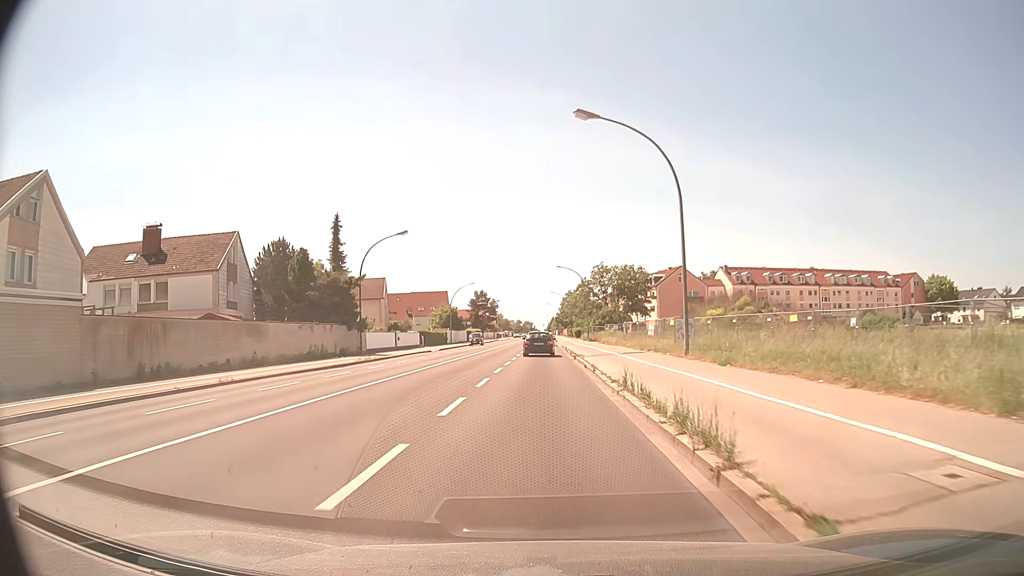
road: secondary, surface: asphalt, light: Day
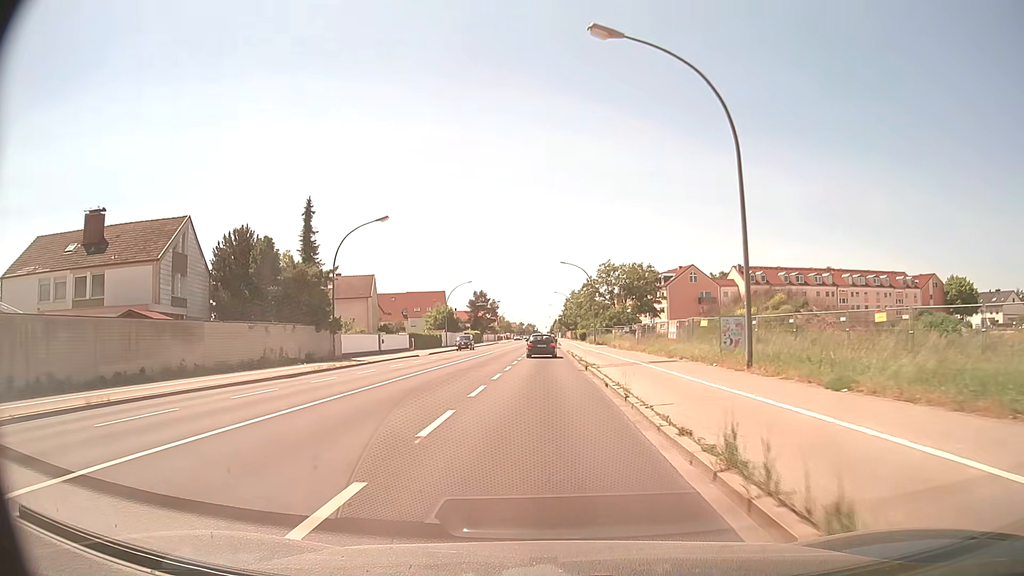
(0.0, +8.0) m; 0°
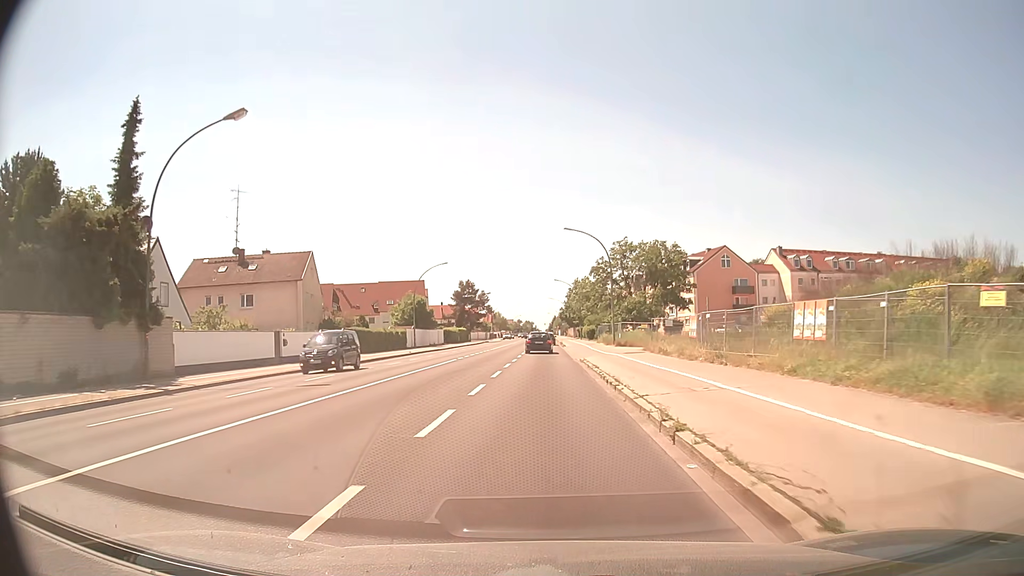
(0.0, +24.3) m; 0°
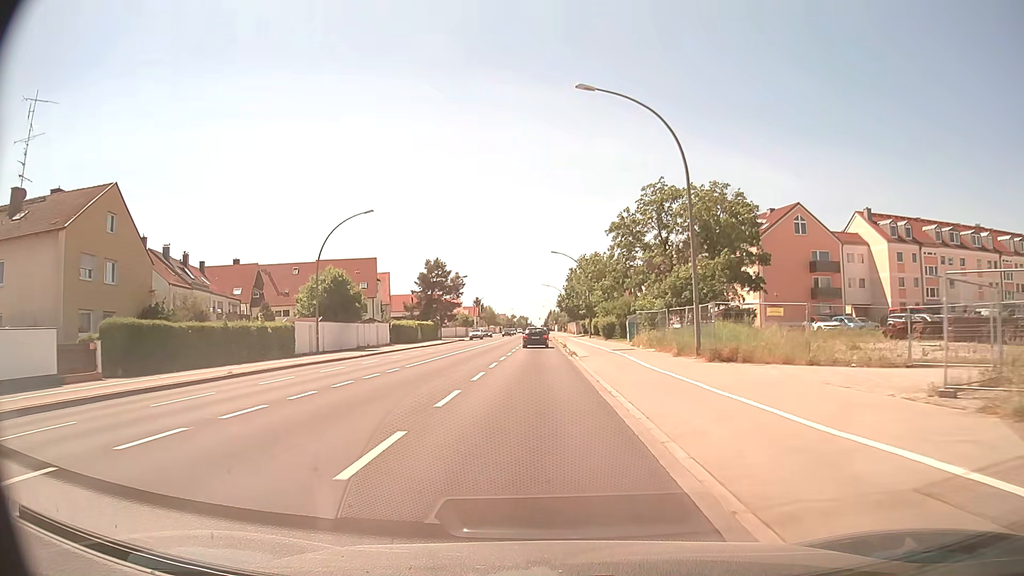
(+0.1, +33.0) m; 0°
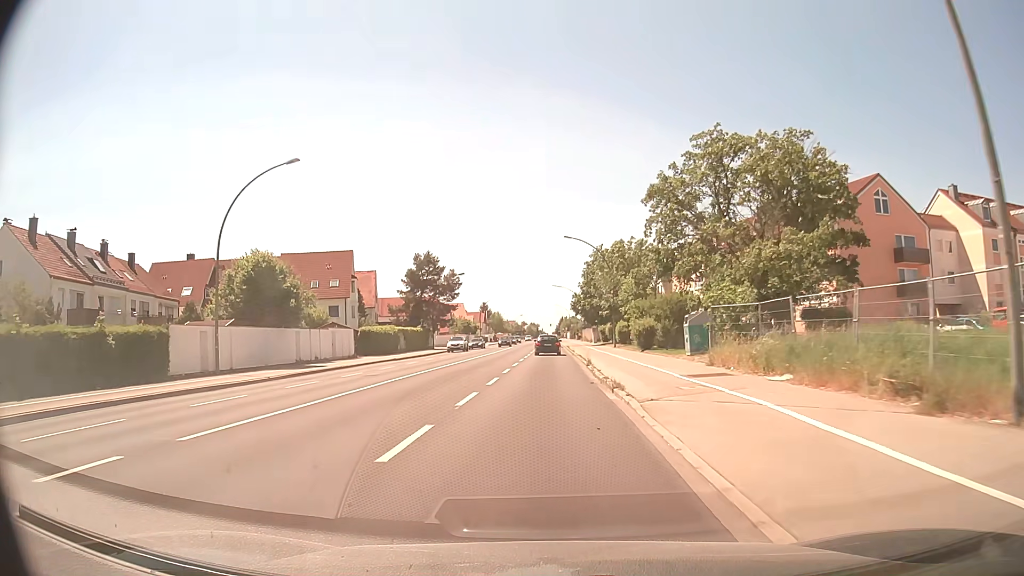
(-0.1, +16.7) m; -1°
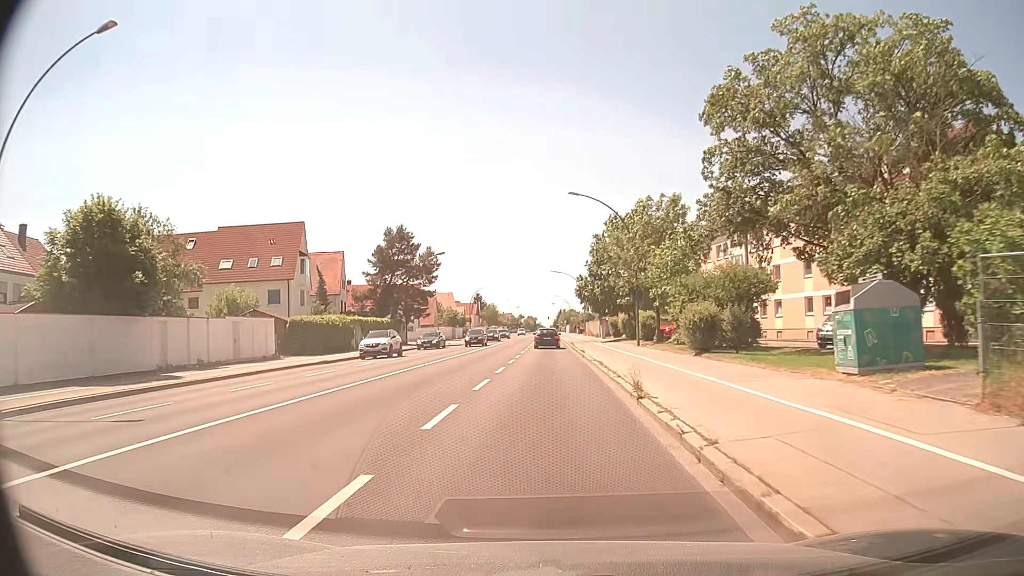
(0.0, +16.0) m; 0°
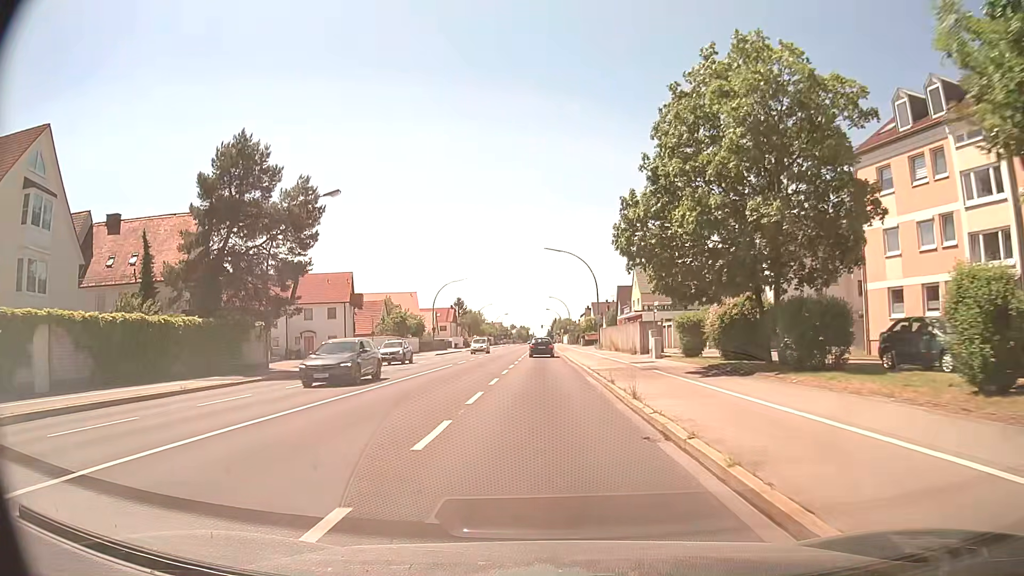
(+0.1, +36.9) m; 0°
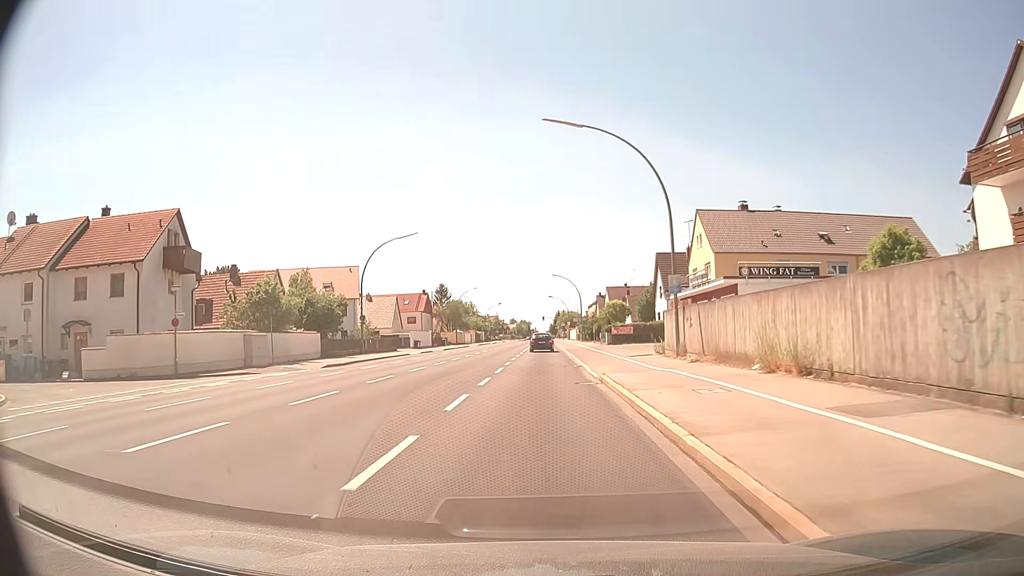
(+0.1, +38.6) m; 0°
(0, +10) (0, +20) (0, +30) (0, +40) (0, +50) (0, +60) (0, +70) (0, +80) (0, +90) (-1, +100) m
